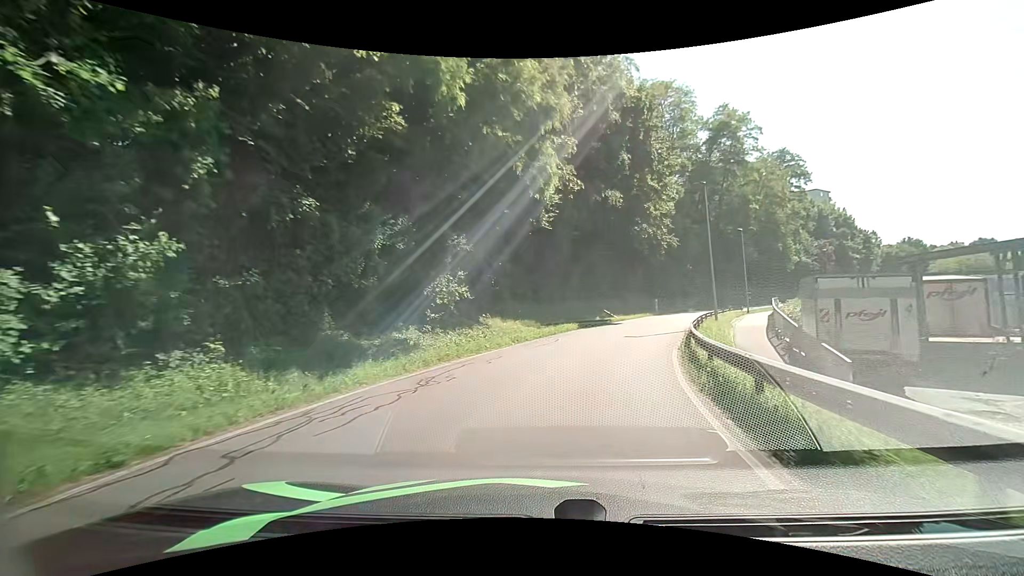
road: residential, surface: asphalt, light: Day
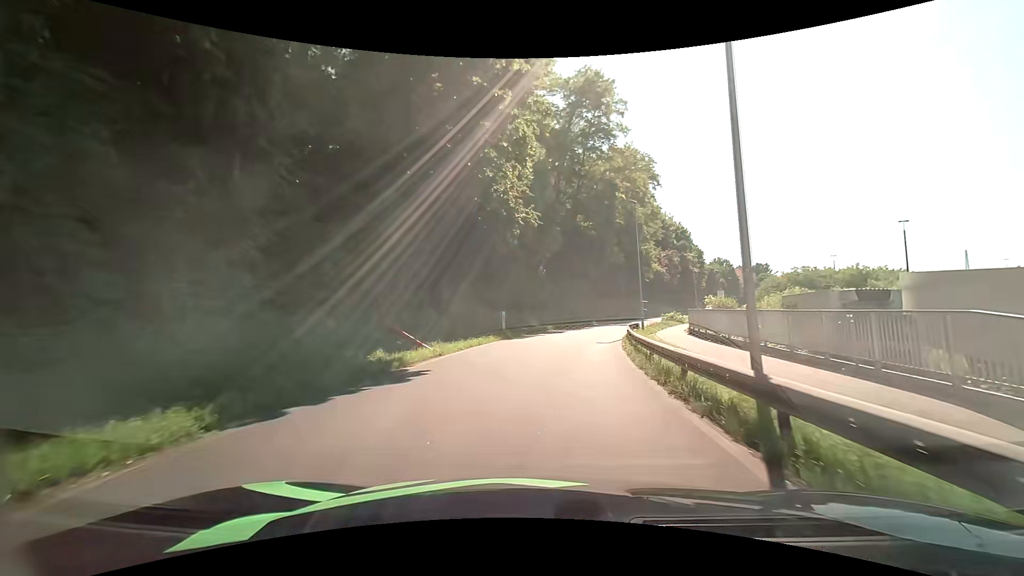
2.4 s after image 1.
(+4.0, +22.3) m; +18°
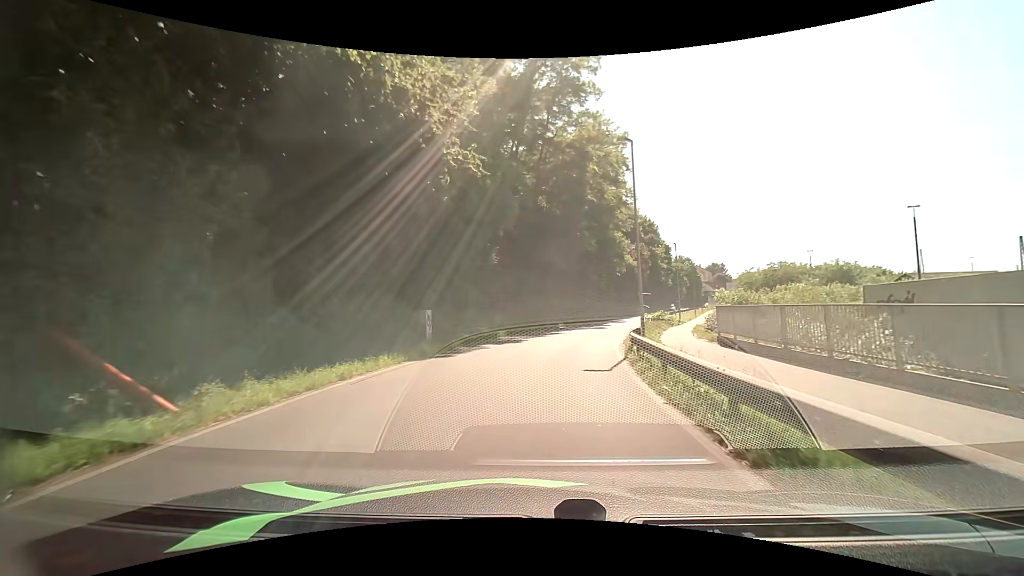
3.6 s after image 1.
(+0.7, +11.5) m; +6°
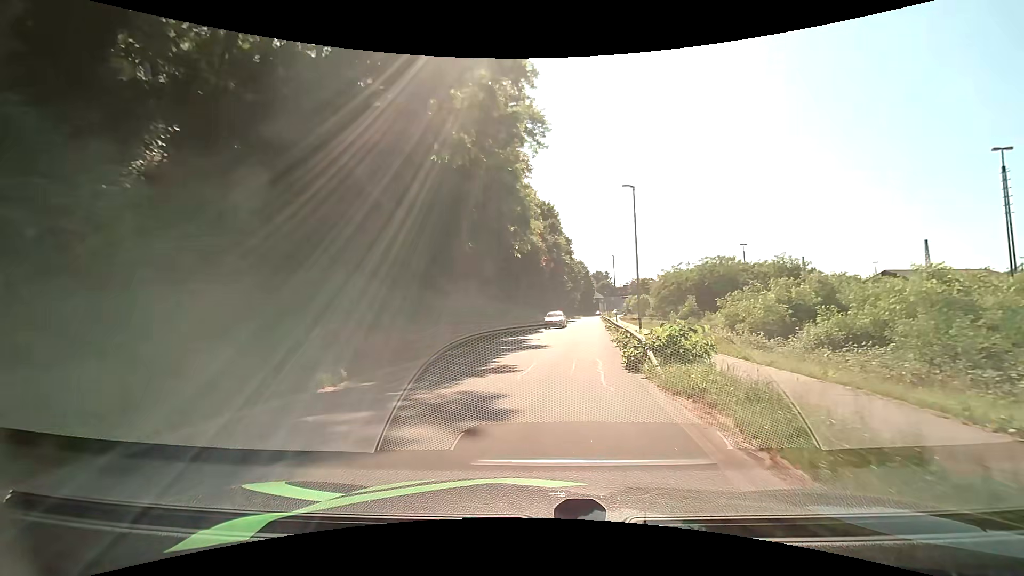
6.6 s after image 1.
(+2.8, +27.9) m; +12°
(0, +10) (+2, +20) (+3, +30) (+4, +40) (+5, +50) (+6, +60) (+8, +70) (+9, +79) (+10, +89) (+12, +99) m
